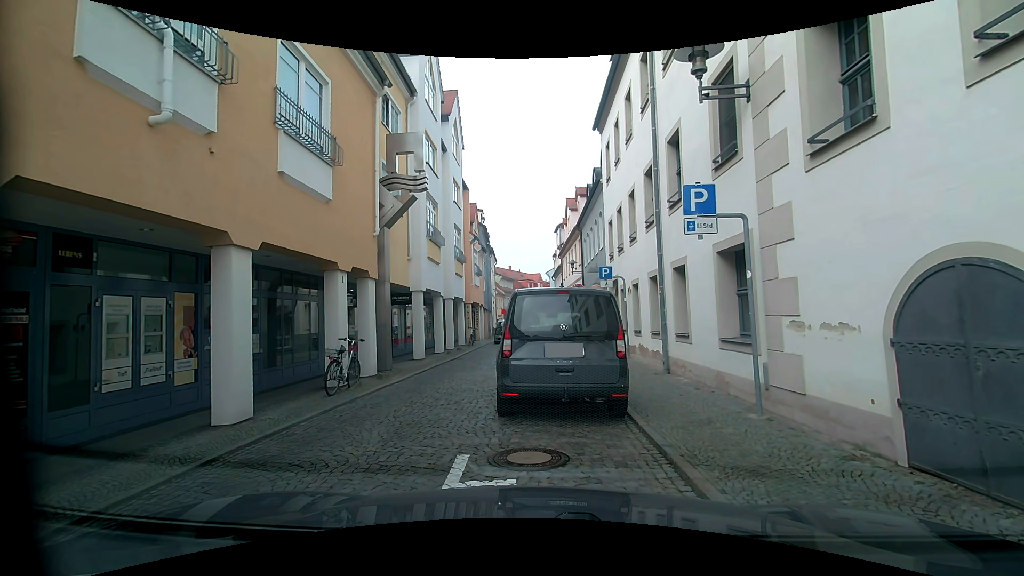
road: residential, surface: sett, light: Day
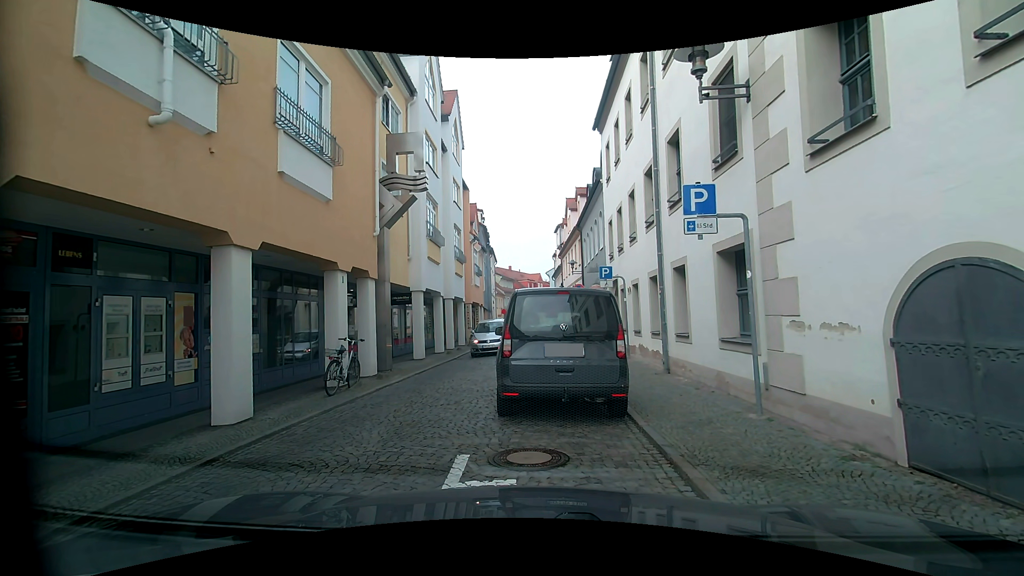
(0.0, 0.0) m; 0°
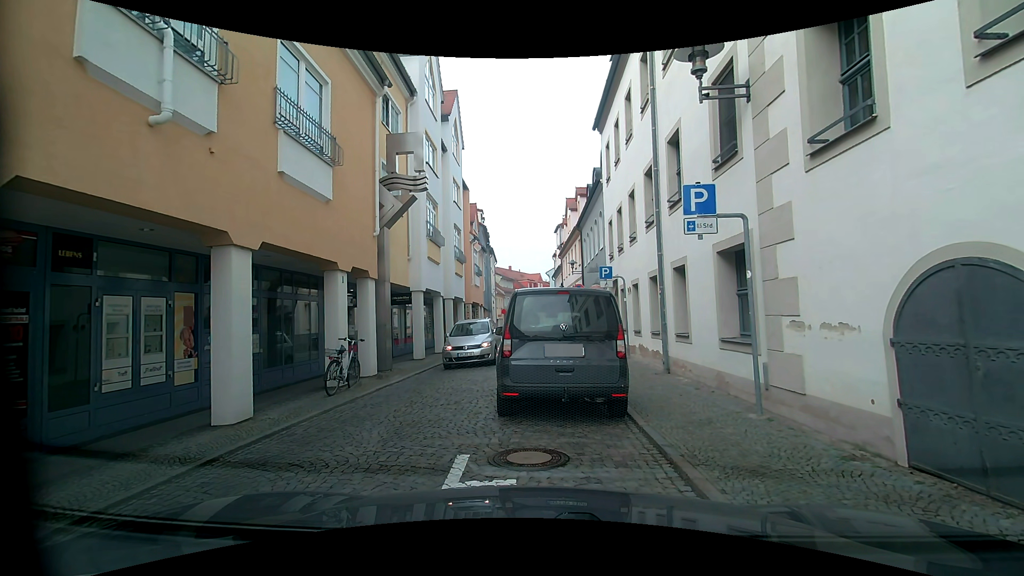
(0.0, 0.0) m; 0°
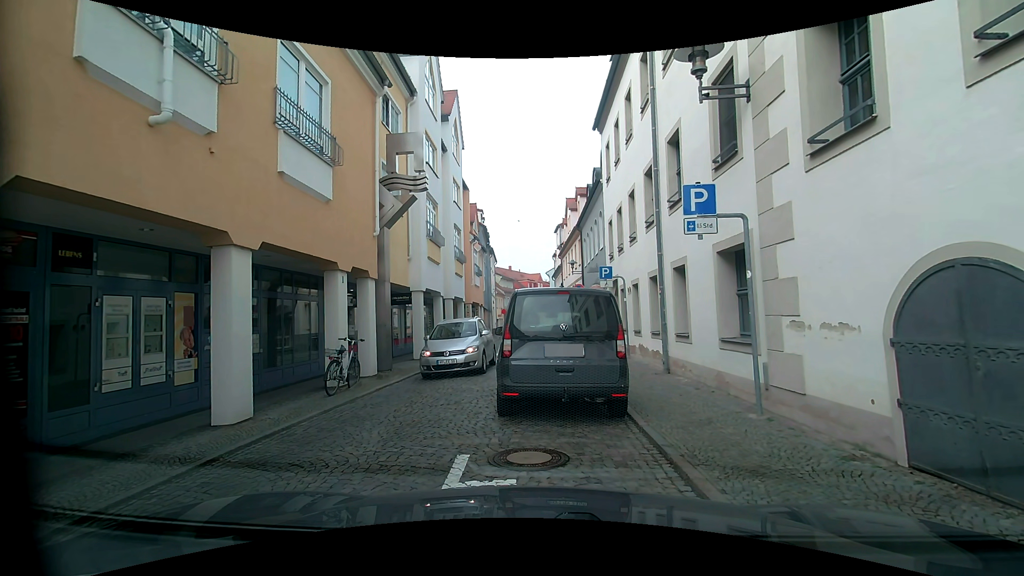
(0.0, 0.0) m; 0°
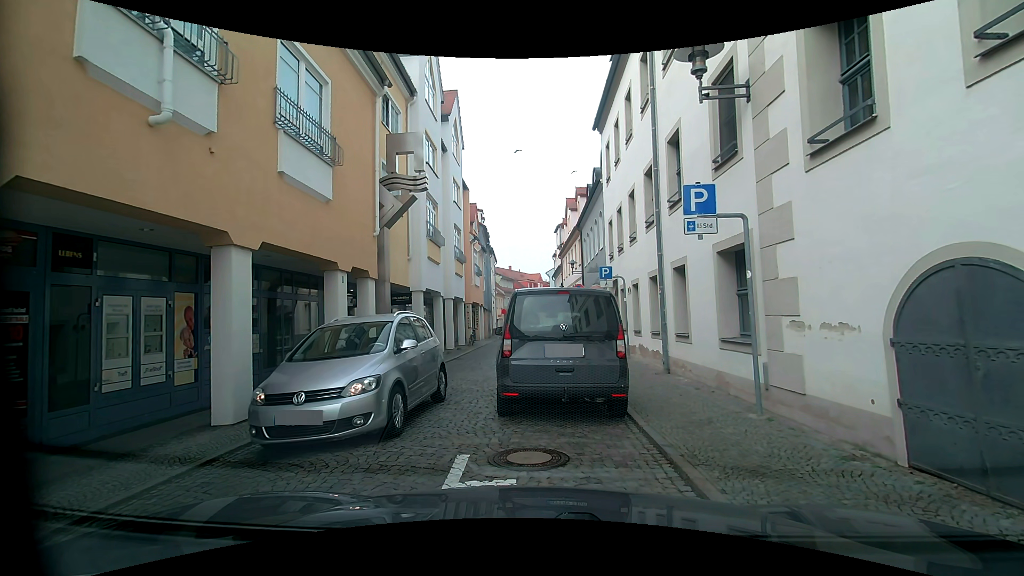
(0.0, 0.0) m; 0°
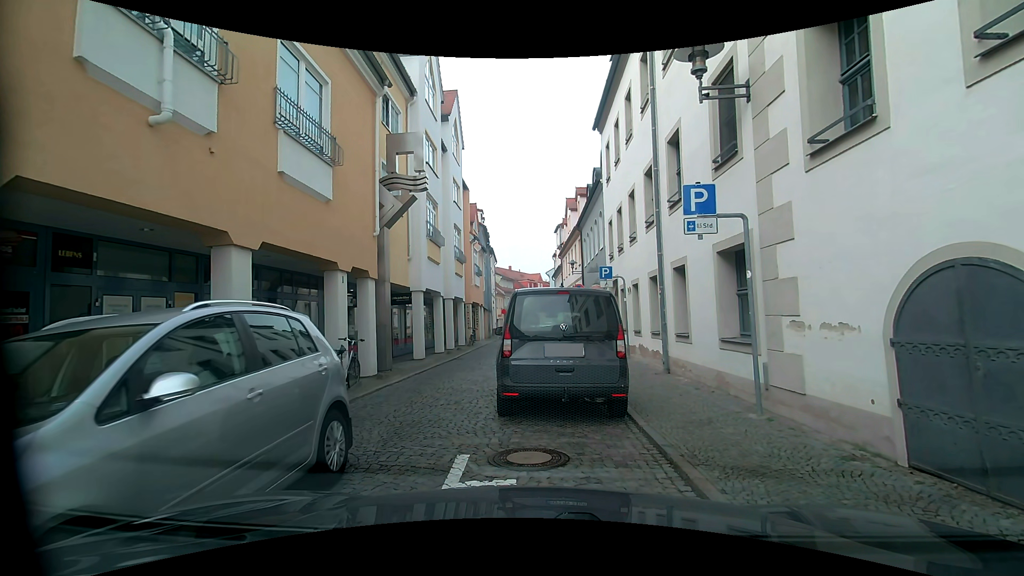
(0.0, 0.0) m; 0°
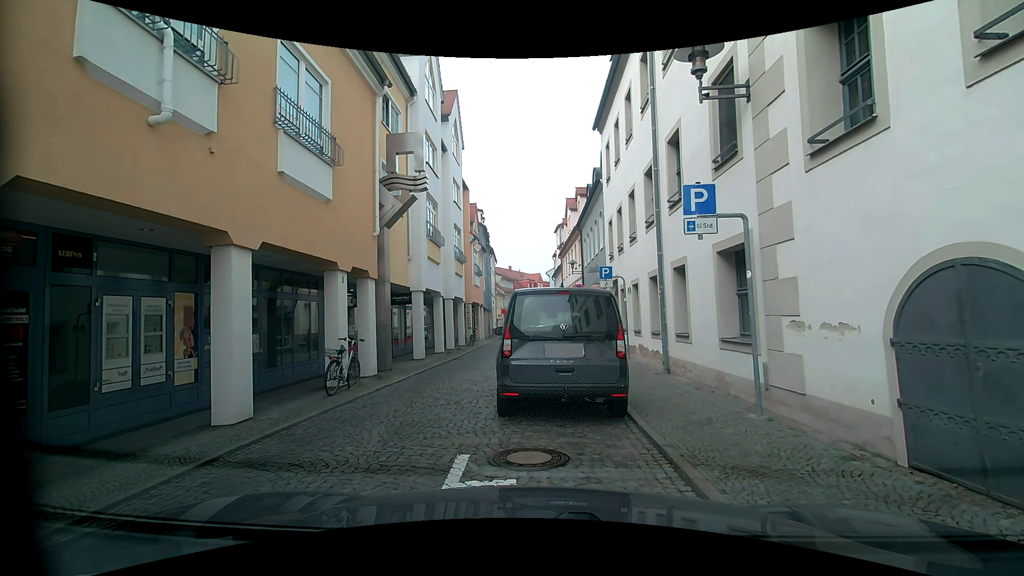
(0.0, 0.0) m; 0°
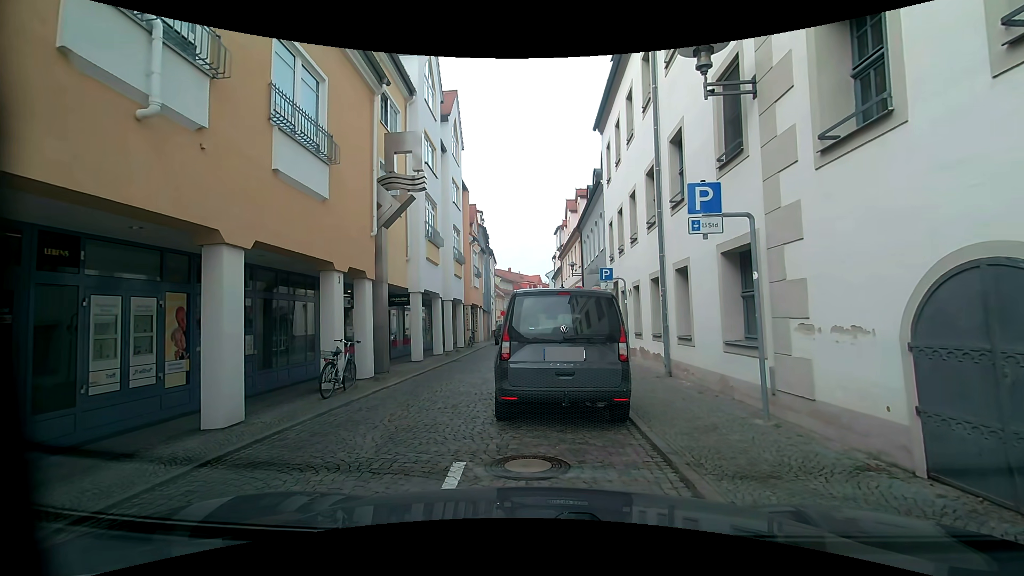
(0.0, +0.2) m; 0°
